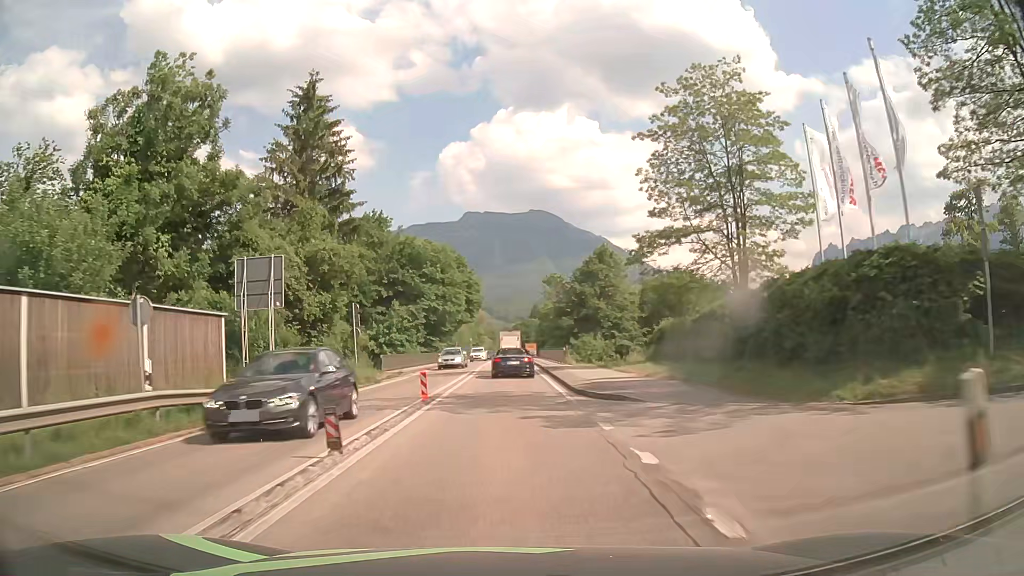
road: primary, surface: asphalt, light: Day
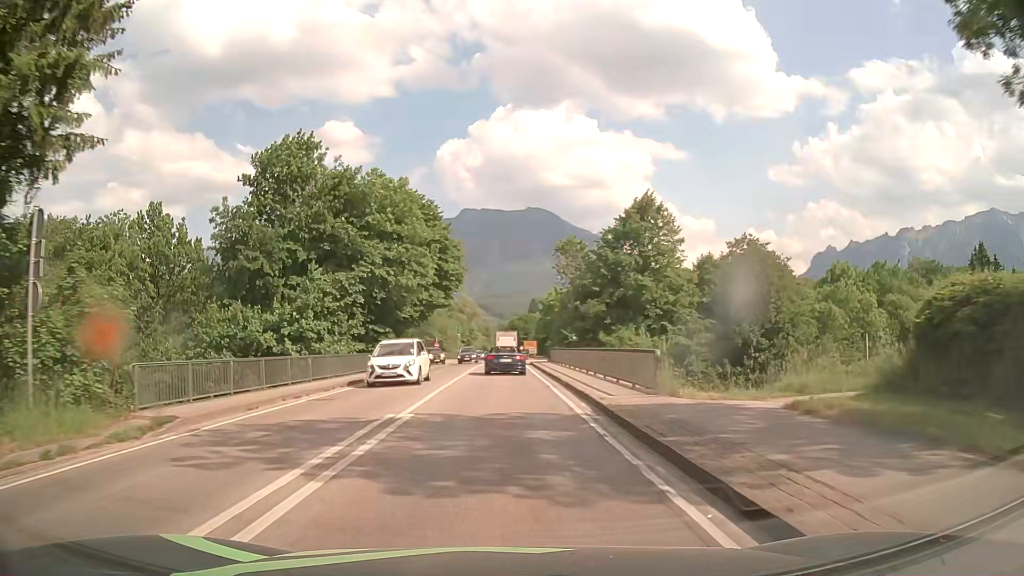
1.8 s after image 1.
(+0.1, +26.0) m; +1°
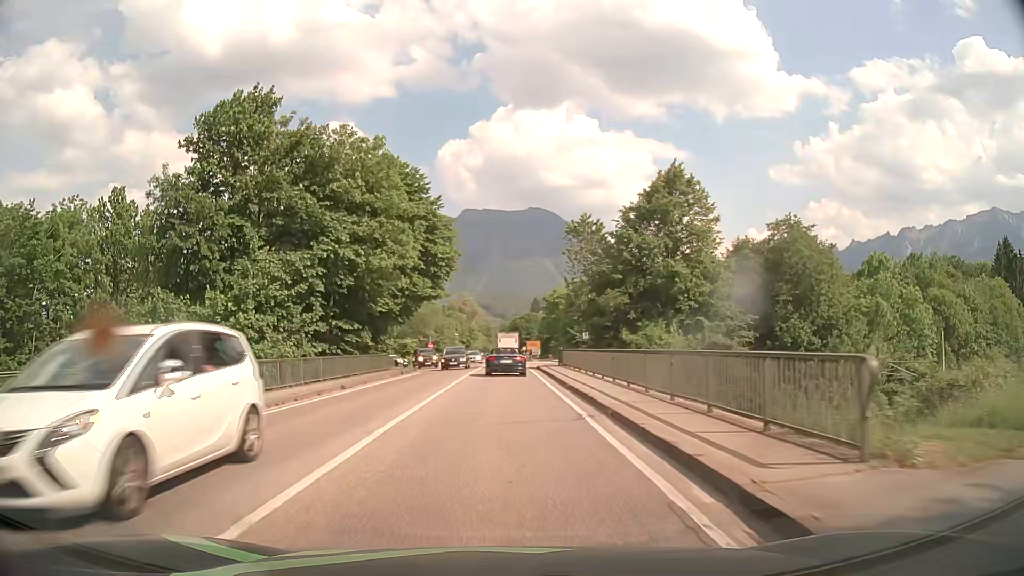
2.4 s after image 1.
(-0.1, +8.9) m; -1°
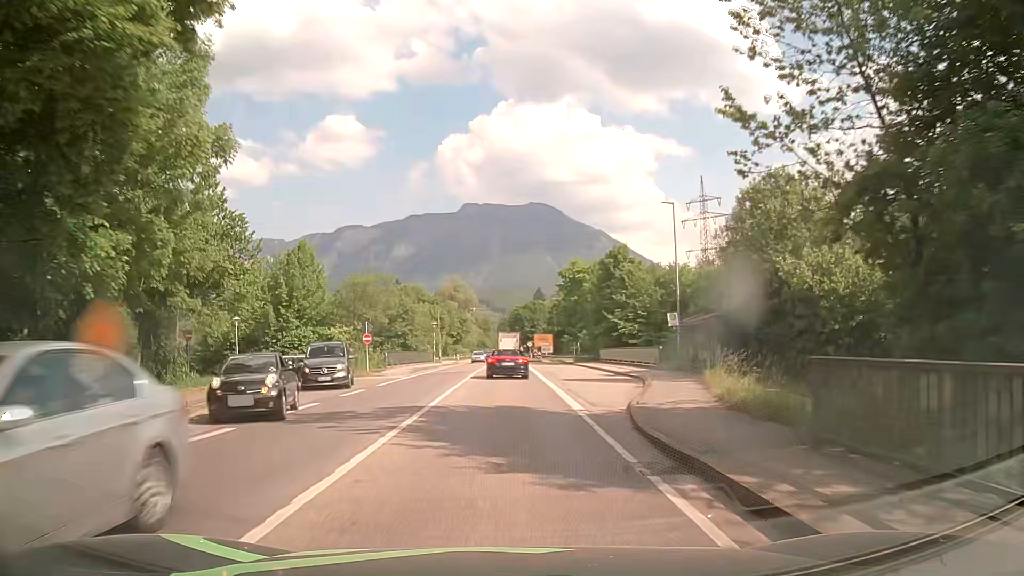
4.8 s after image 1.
(-0.1, +35.8) m; 0°
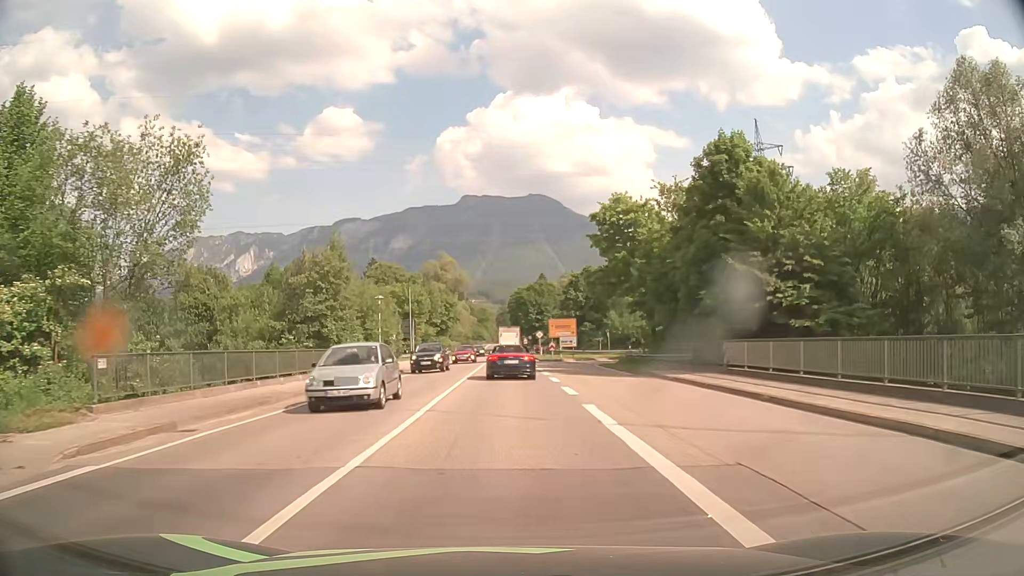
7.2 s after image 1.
(+0.1, +33.9) m; 0°
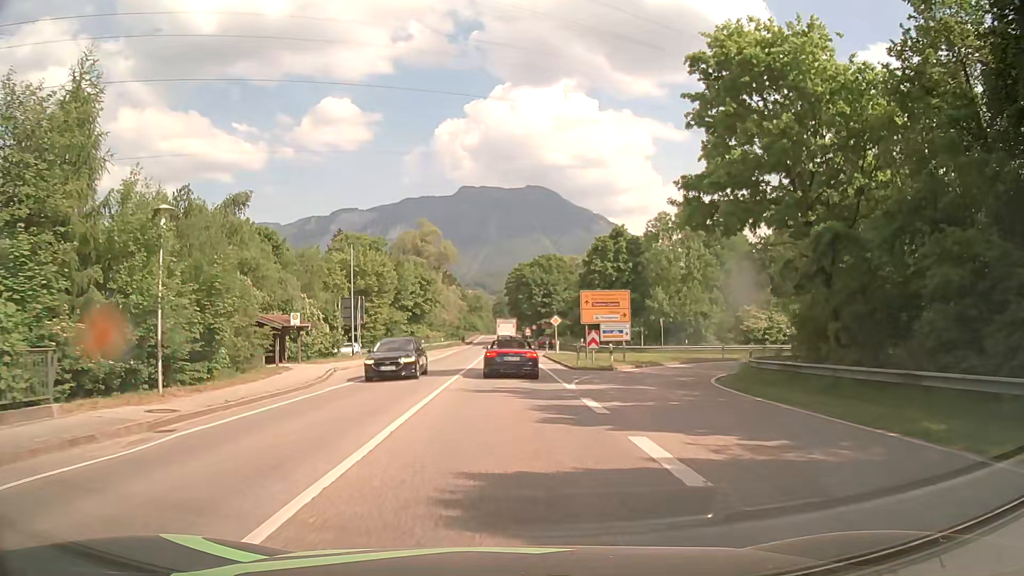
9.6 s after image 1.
(+0.1, +29.4) m; -1°
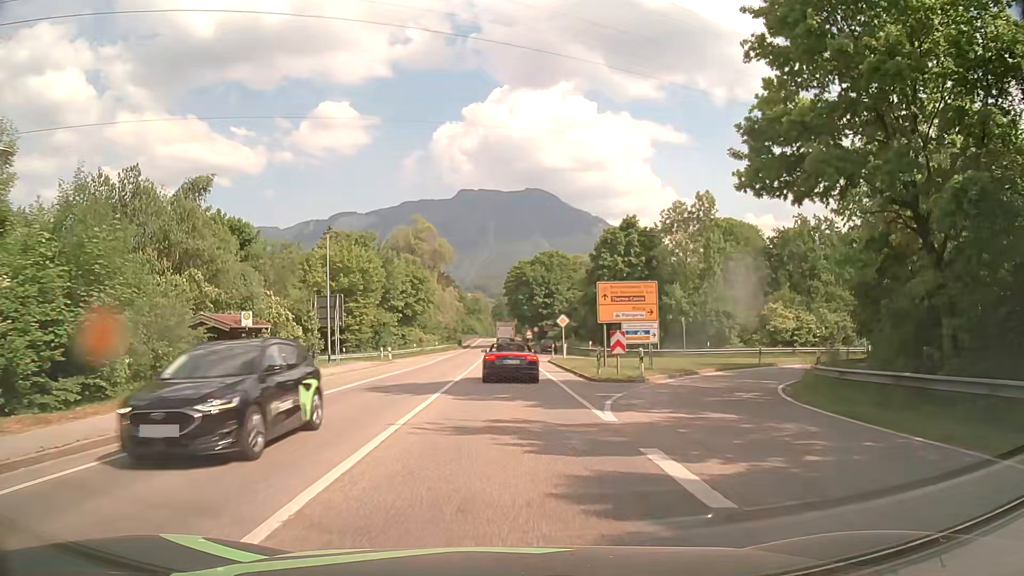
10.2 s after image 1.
(+0.1, +6.8) m; +1°
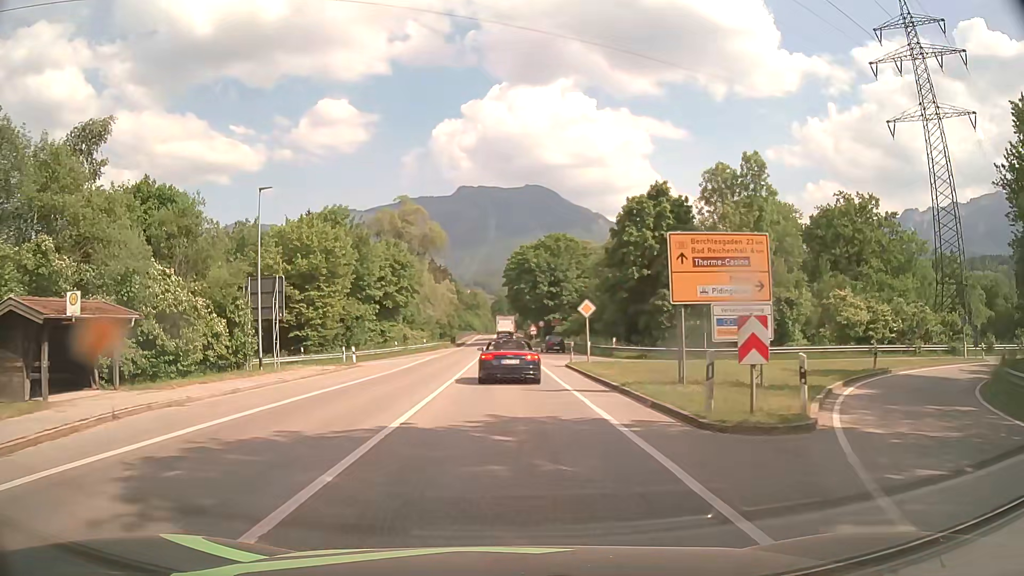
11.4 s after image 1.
(0.0, +12.7) m; 0°
(0, +10) (0, +20) (0, +30) (0, +40) (0, +50) (-1, +60) (-1, +70) (-1, +80) (-1, +90) (-1, +100) m
